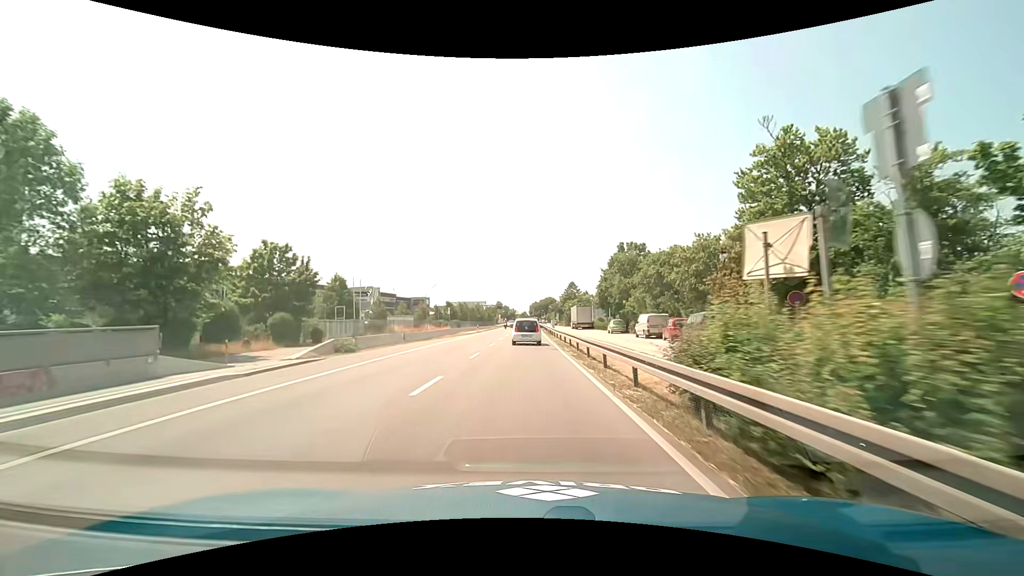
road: primary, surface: asphalt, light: Day
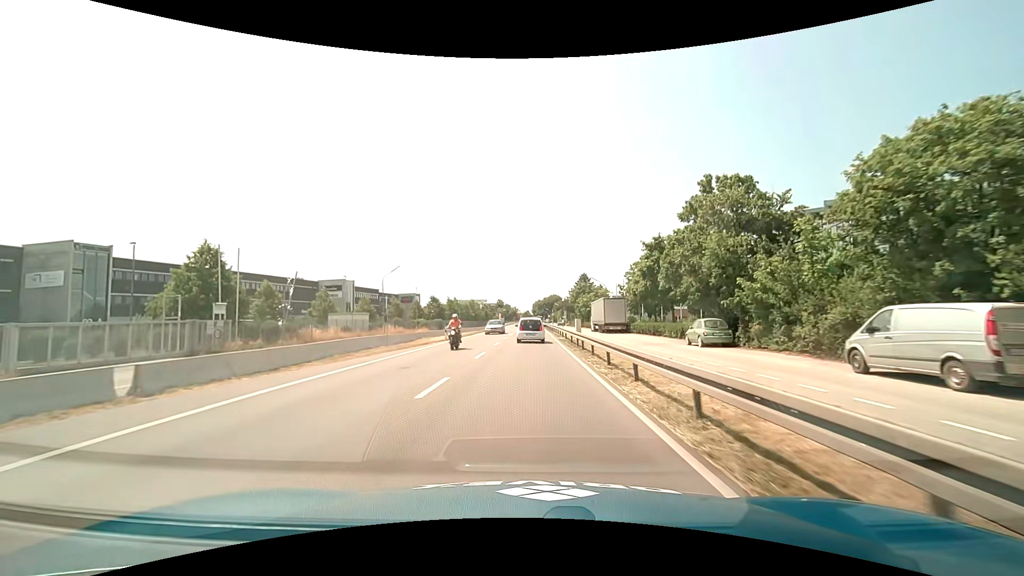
(-0.1, +27.4) m; 0°
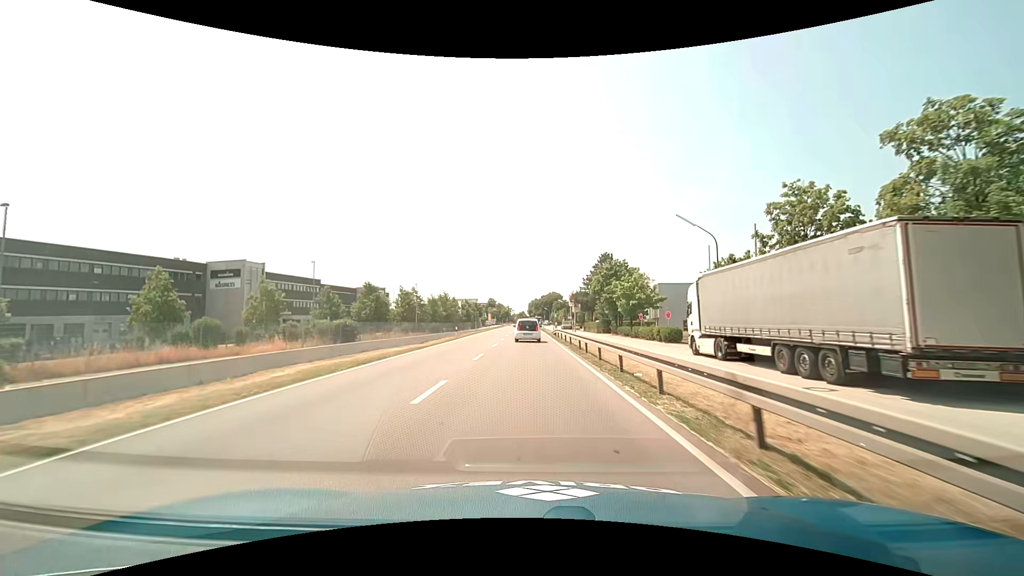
(+0.1, +45.6) m; 0°
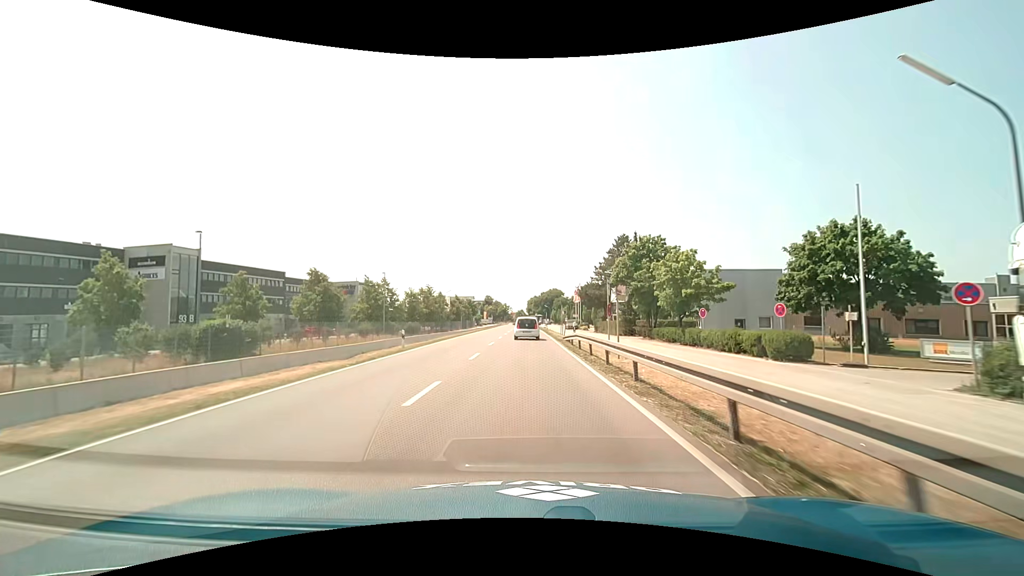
(0.0, +18.3) m; 0°
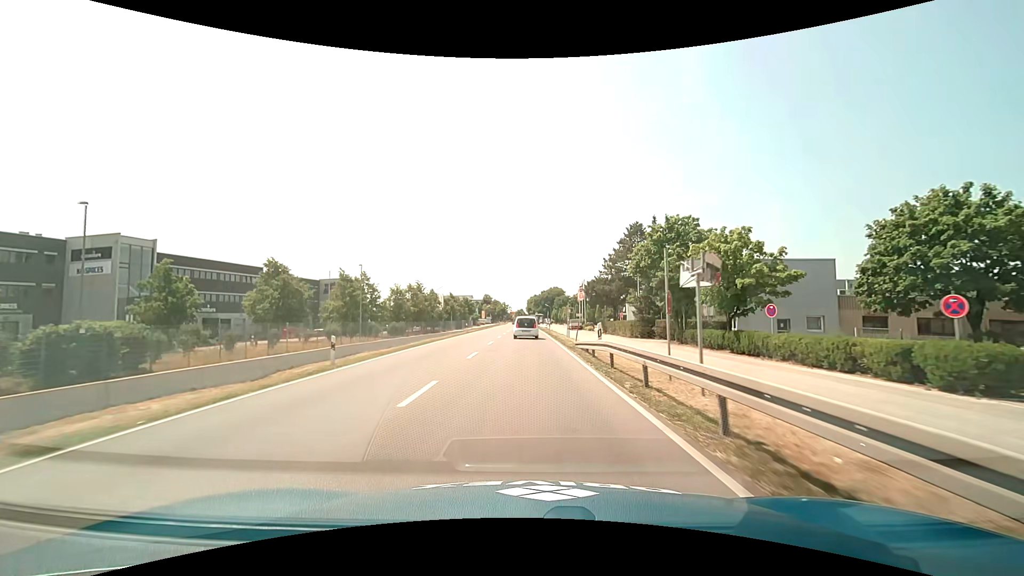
(0.0, +9.1) m; 0°
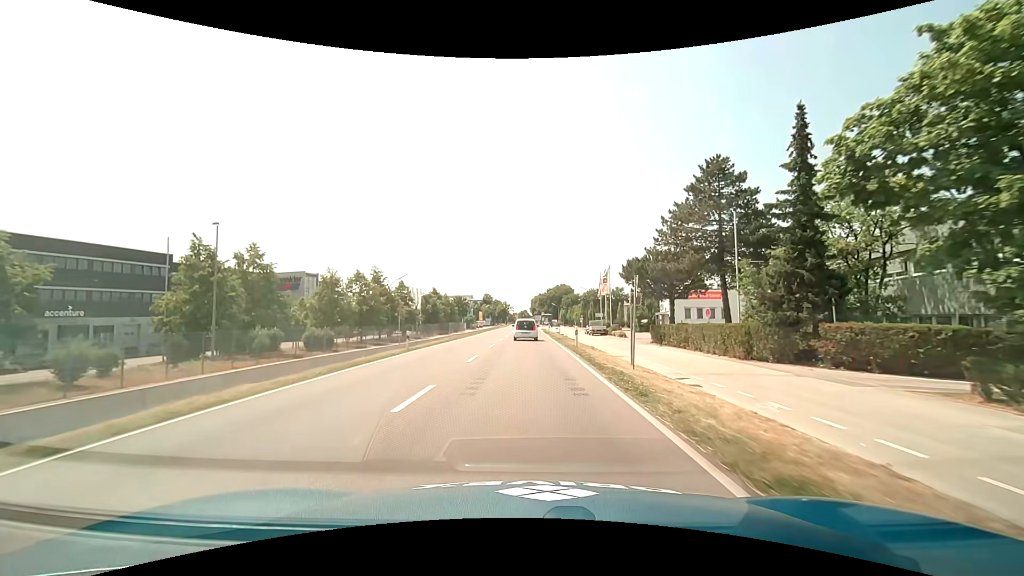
(0.0, +27.2) m; 0°
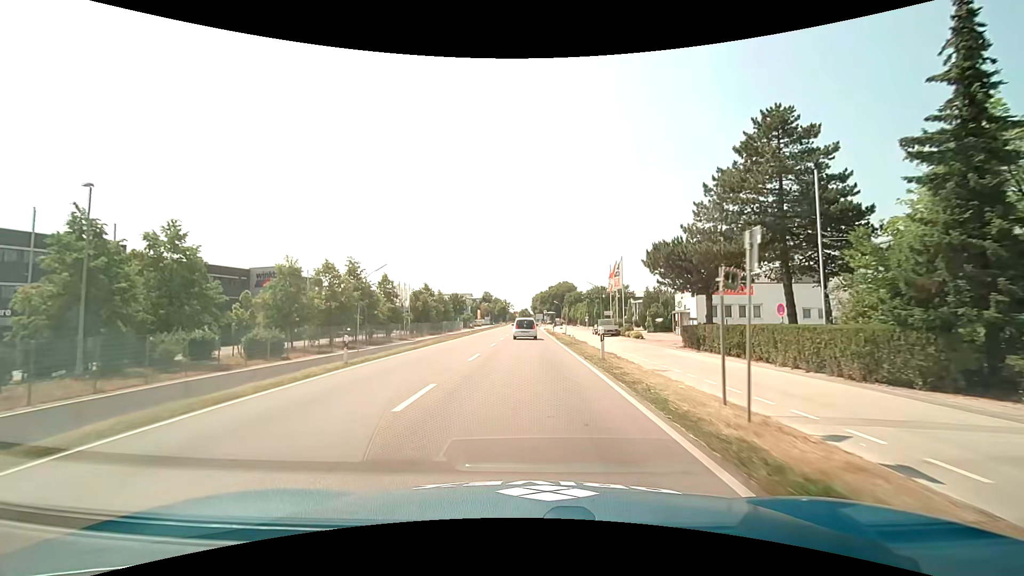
(0.0, +9.0) m; 0°
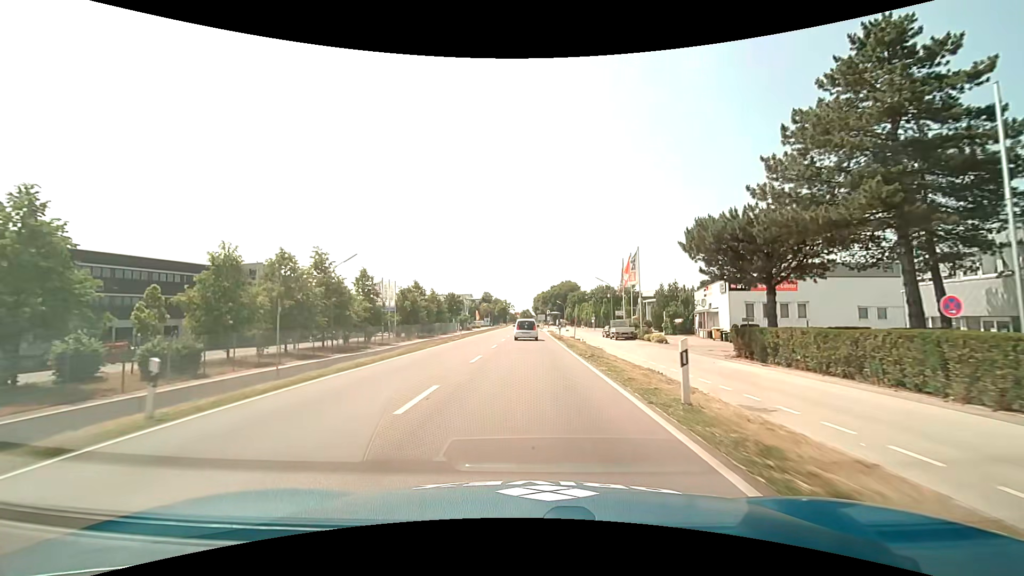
(0.0, +9.0) m; 0°
(0, +10) (0, +20) (0, +30) (0, +40) (0, +50) (0, +60) (0, +70) (0, +80) (0, +90) (0, +100) m
